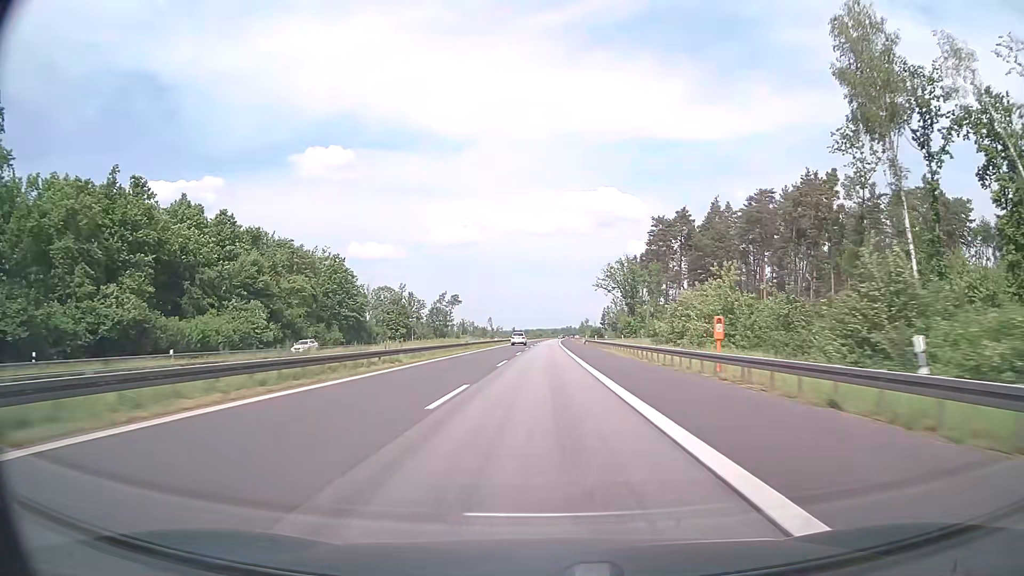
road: motorway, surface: asphalt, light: Day
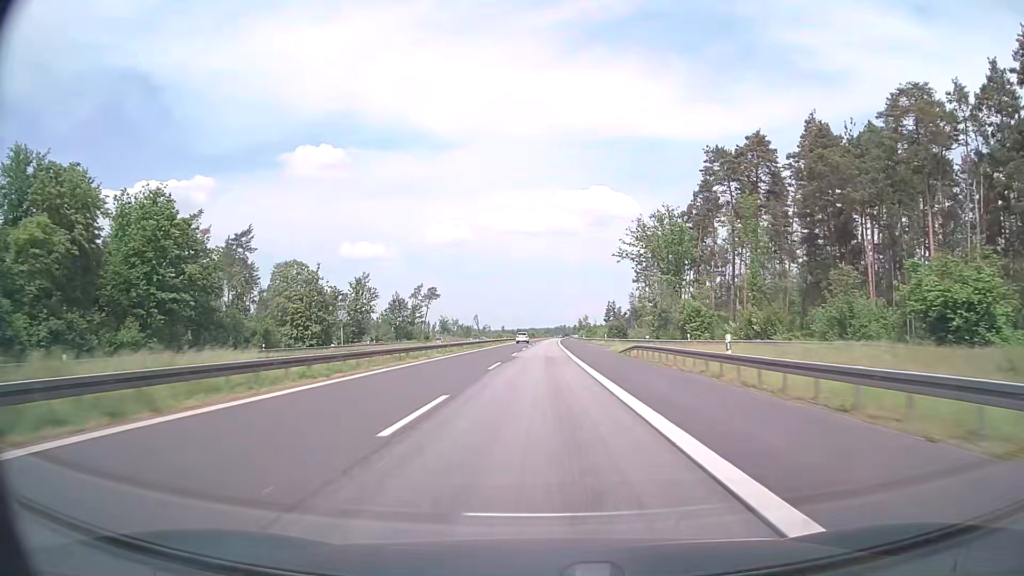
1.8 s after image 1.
(+0.2, +57.1) m; +1°
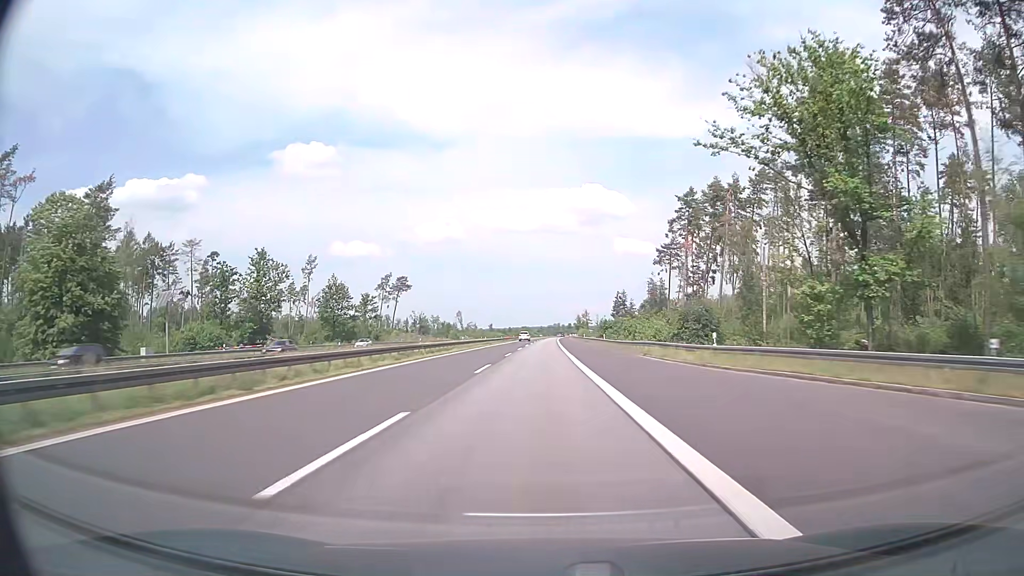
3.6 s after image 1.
(+0.3, +57.1) m; +1°
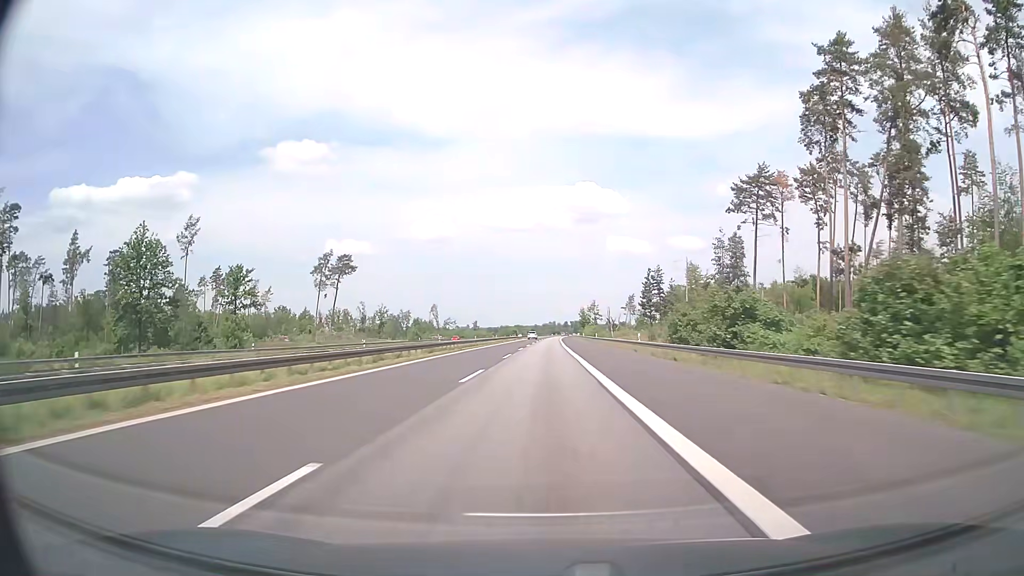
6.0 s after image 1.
(+0.2, +76.1) m; 0°
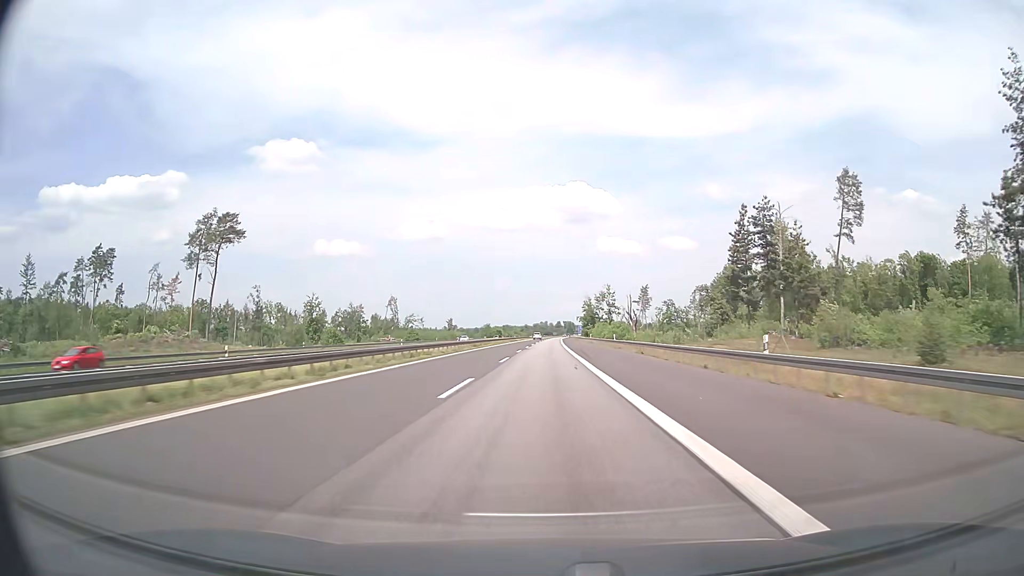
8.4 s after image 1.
(+0.4, +76.1) m; +1°
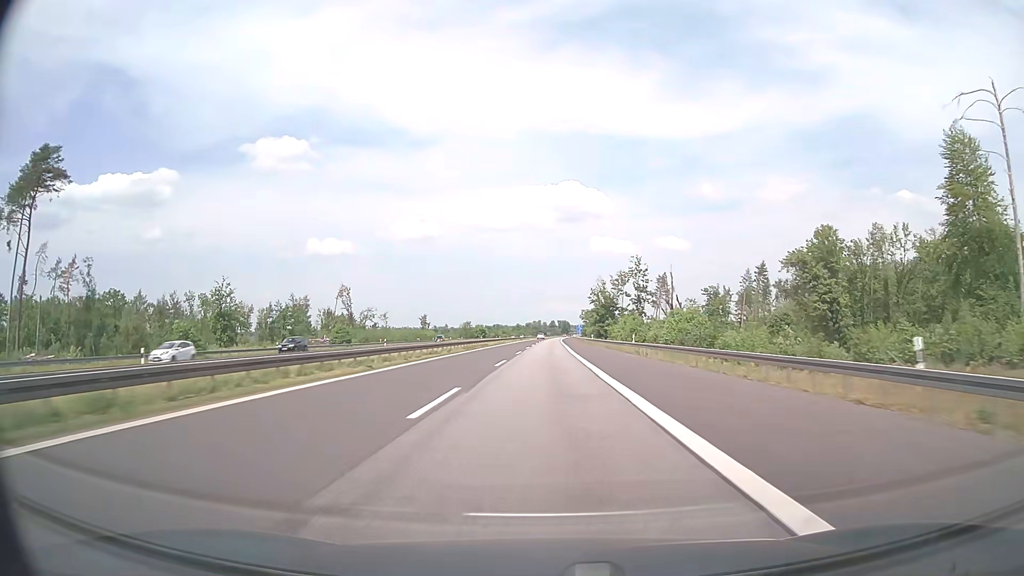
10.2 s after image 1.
(+0.2, +57.0) m; +1°
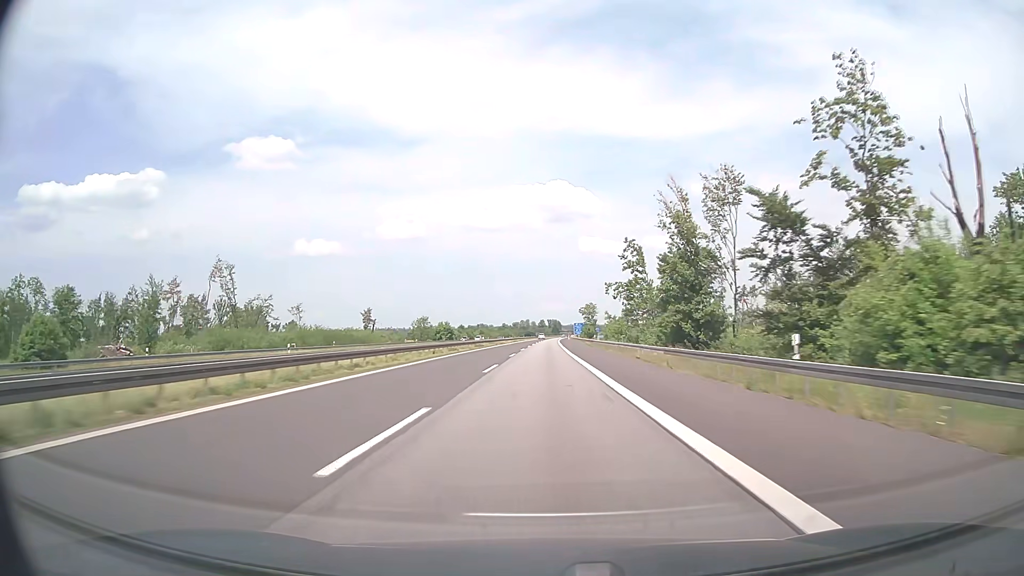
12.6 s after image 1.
(+0.6, +76.1) m; +1°
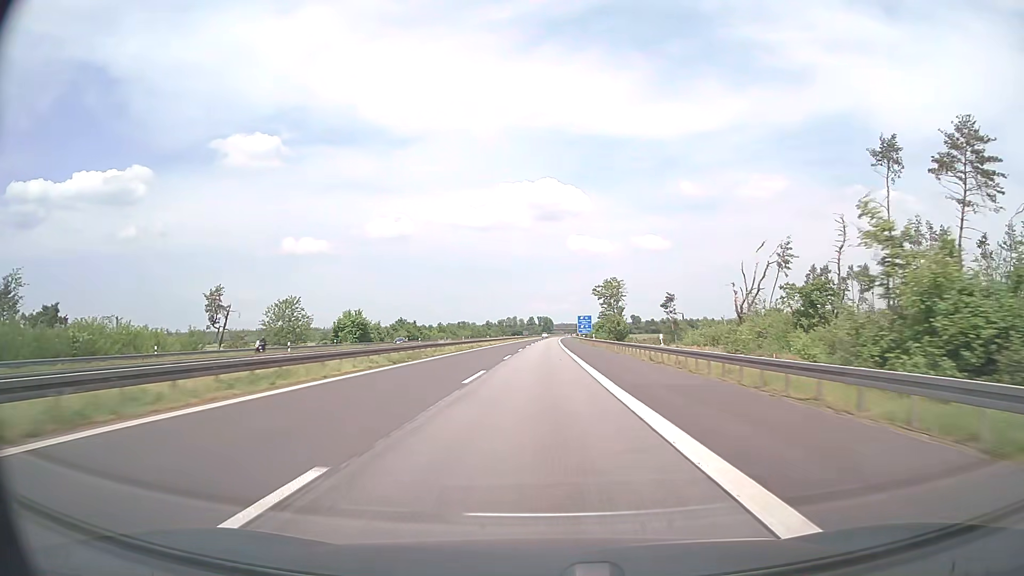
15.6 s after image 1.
(+0.6, +95.1) m; +1°
(0, +10) (0, +20) (0, +30) (0, +40) (0, +50) (0, +60) (0, +70) (+1, +80) (+1, +90) (+1, +100) m
